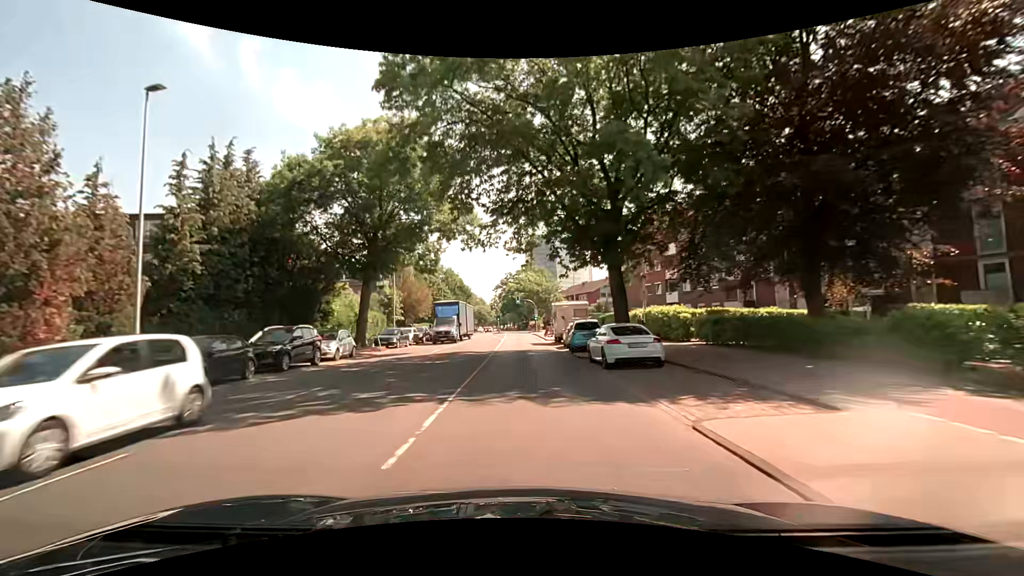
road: primary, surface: asphalt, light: Day
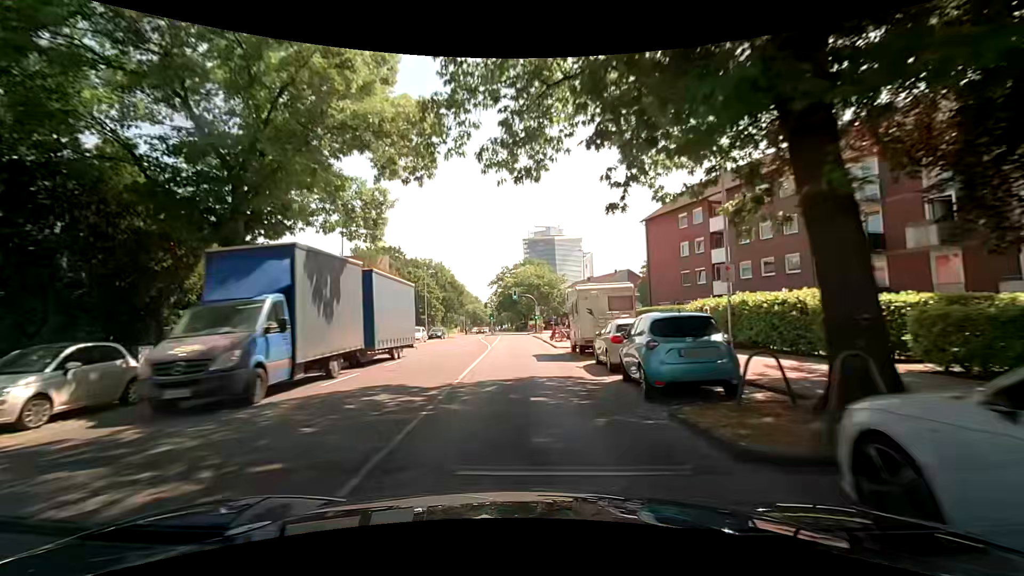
(+0.1, +14.8) m; 0°
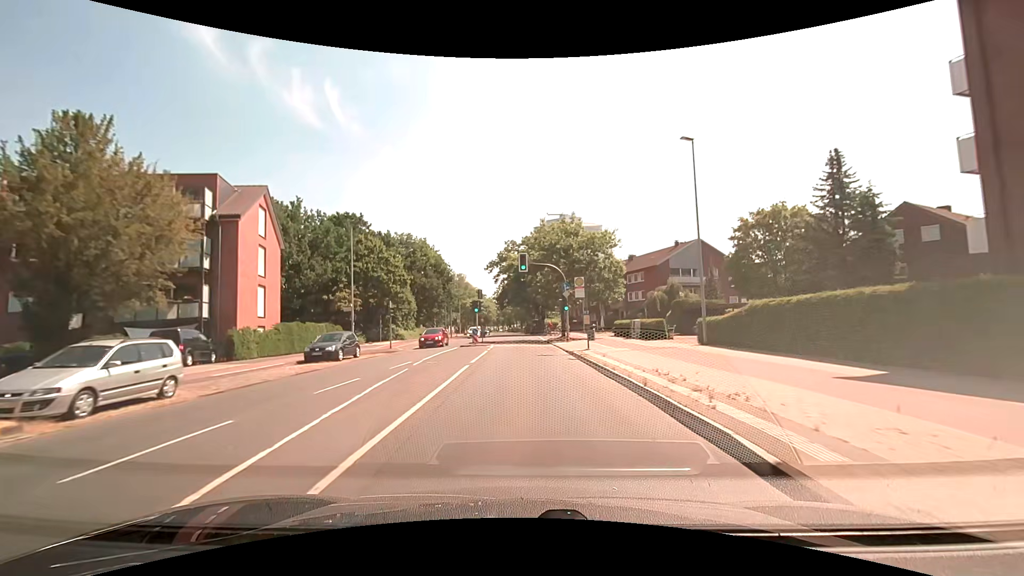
(-0.3, +37.5) m; -1°
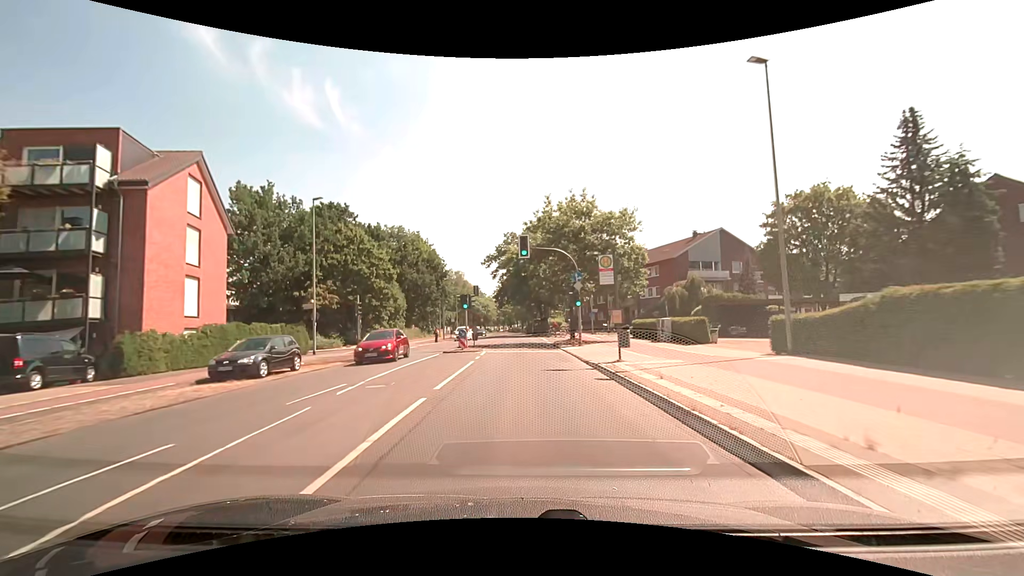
(0.0, +7.6) m; 0°
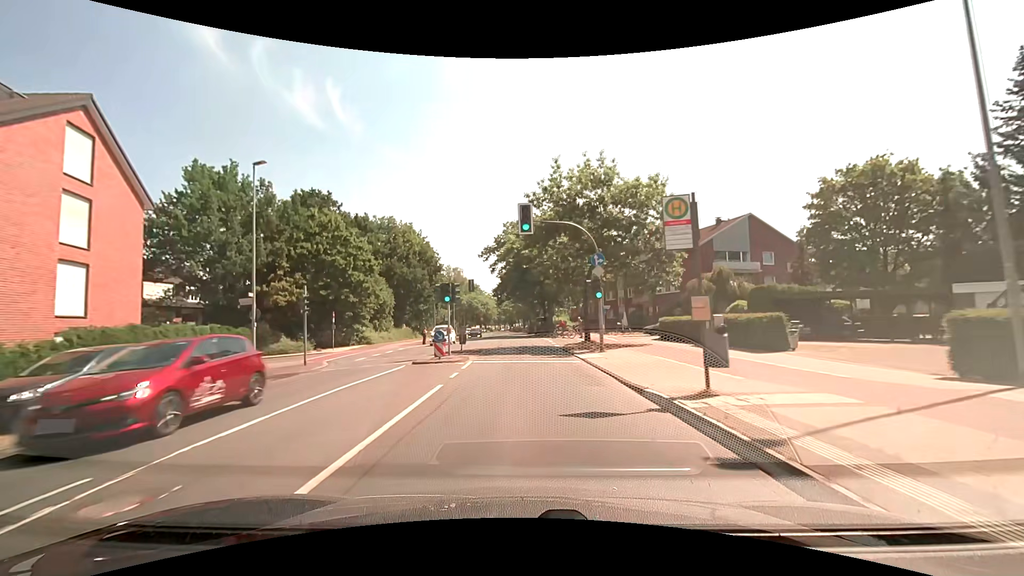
(0.0, +7.6) m; 0°
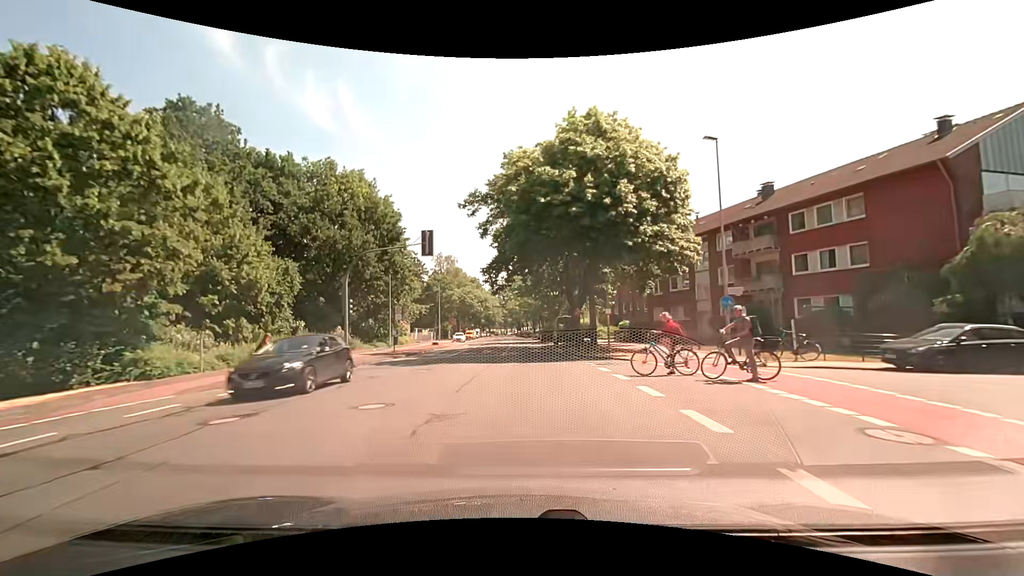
(-0.4, +30.5) m; -1°
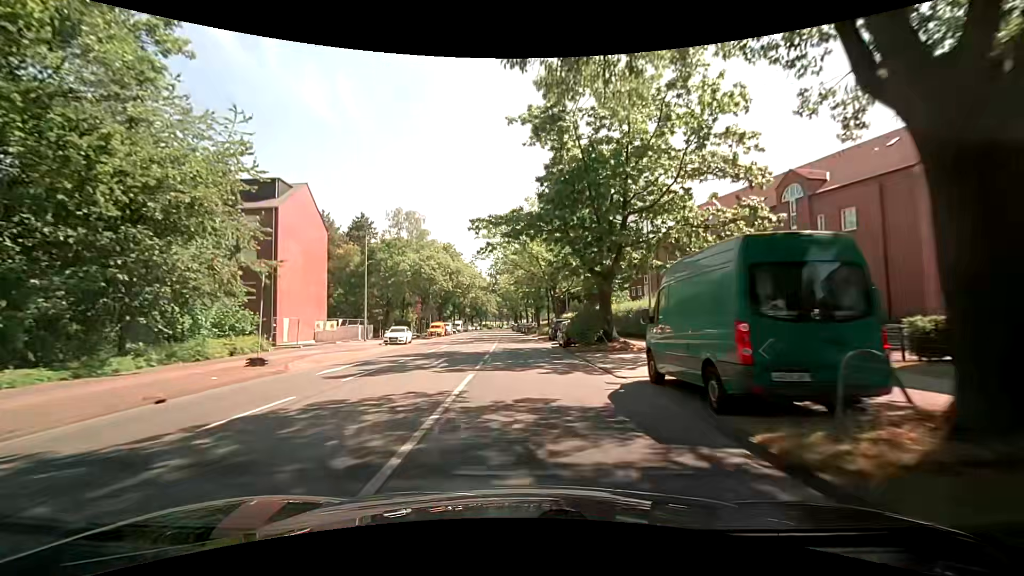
(-0.2, +38.4) m; 0°
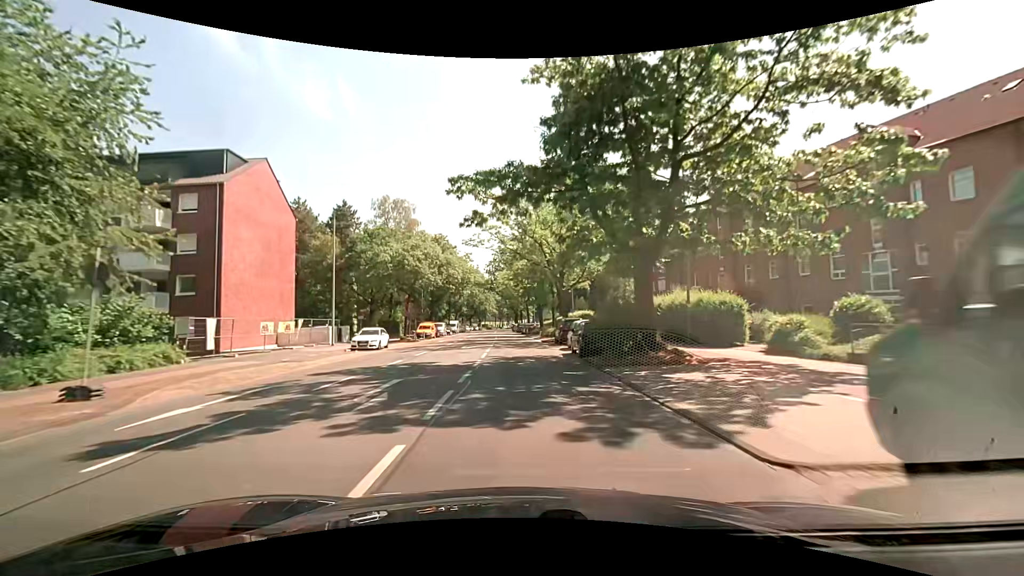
(-0.1, +7.7) m; -1°
(0, +10) (0, +20) (0, +30) (-1, +40) (-1, +50) (-1, +60) (-2, +70) (-3, +80) (-3, +90) (-4, +100) m
